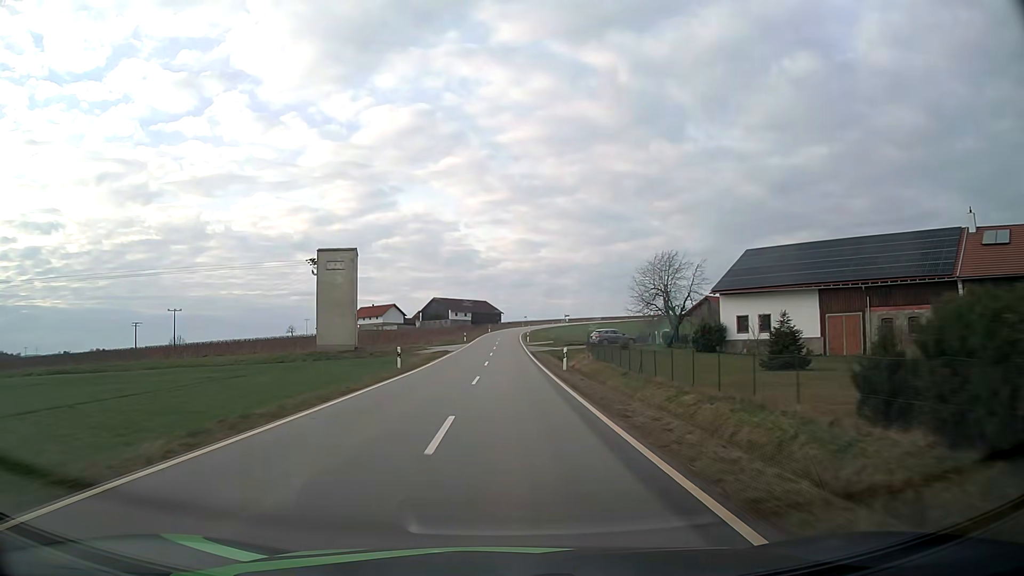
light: Day
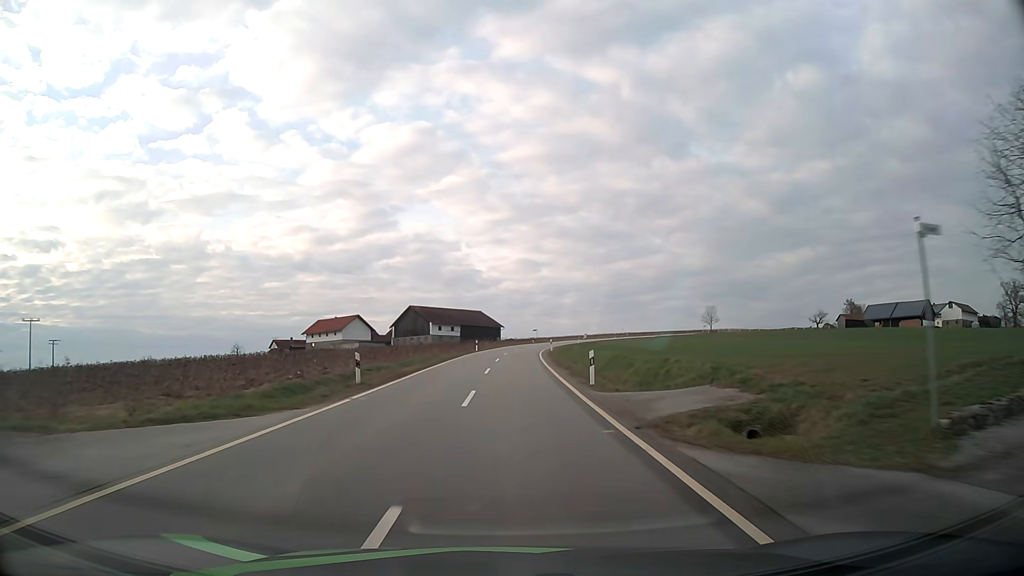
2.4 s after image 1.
(0.0, +55.4) m; 0°
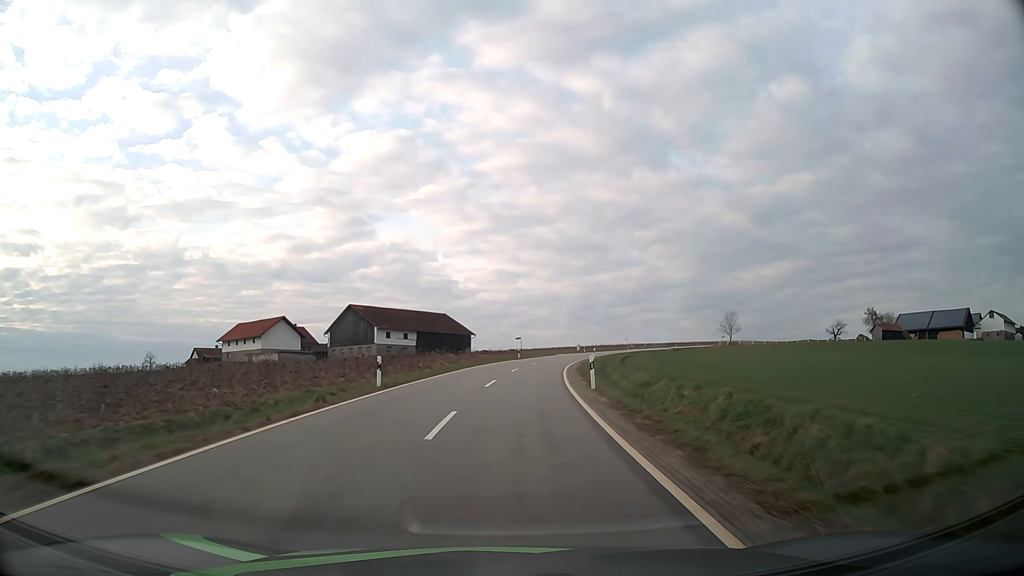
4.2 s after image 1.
(+0.5, +40.8) m; +2°
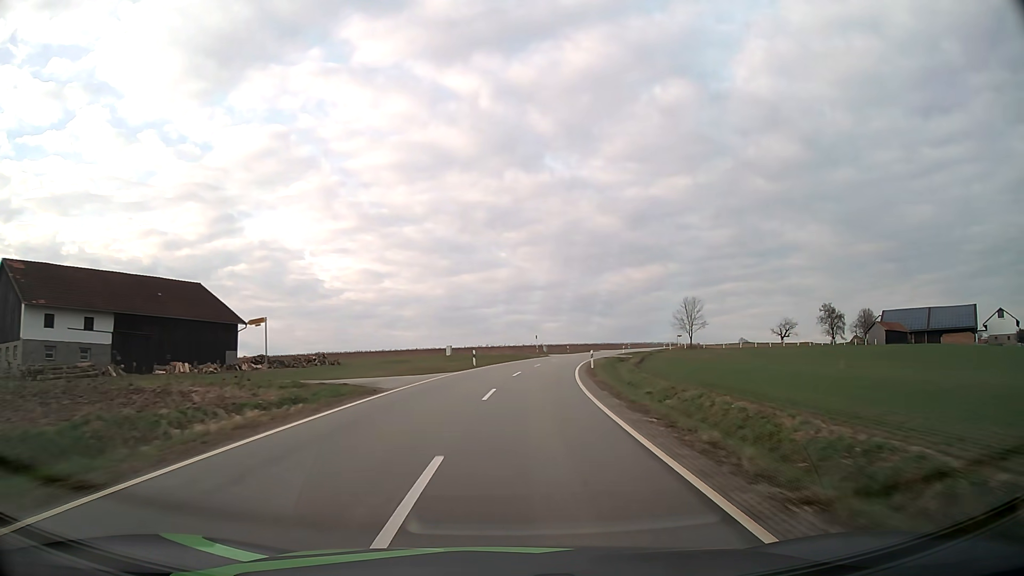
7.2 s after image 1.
(+5.8, +65.8) m; +11°
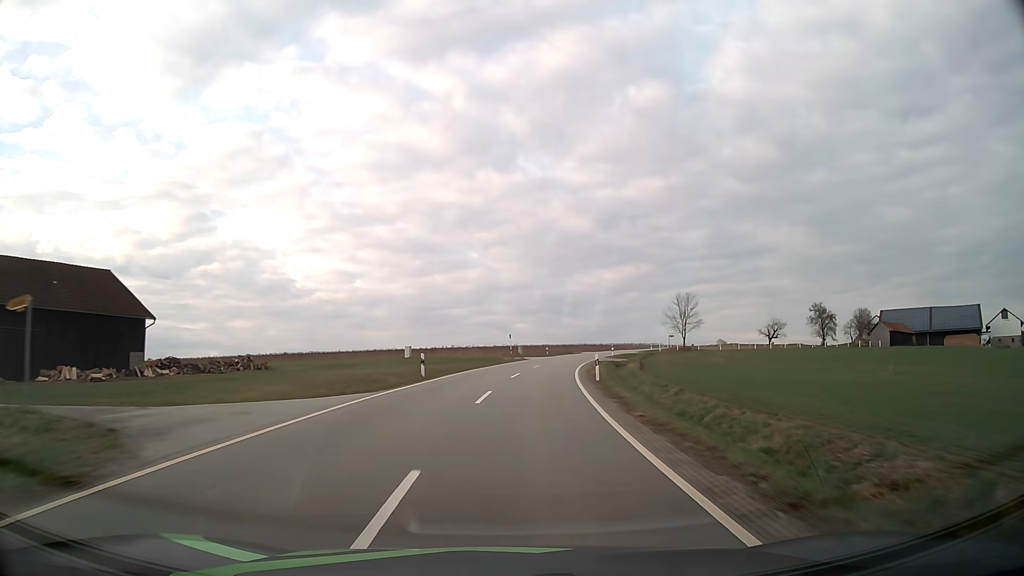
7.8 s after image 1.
(+0.3, +13.1) m; +3°
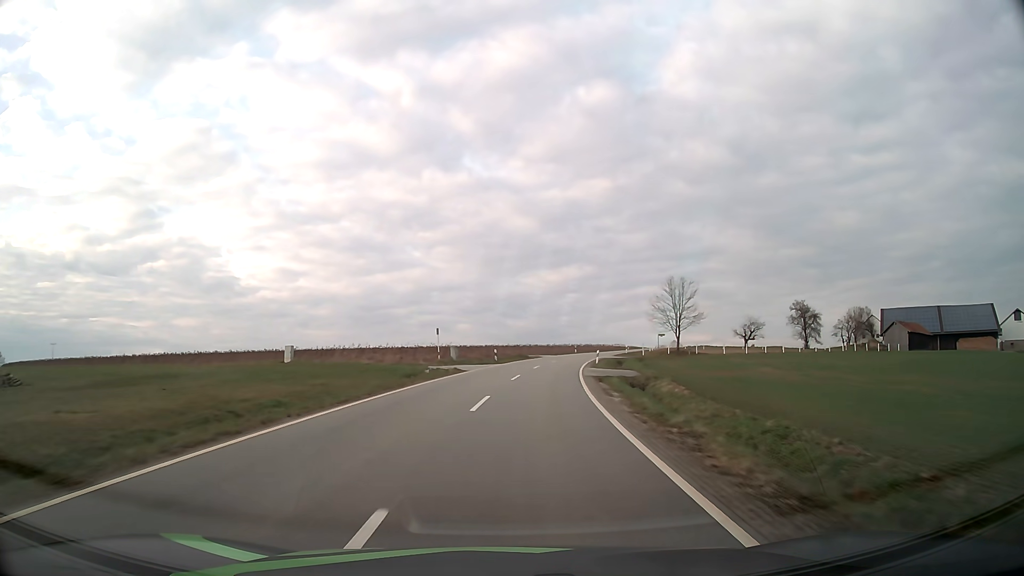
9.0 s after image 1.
(+1.1, +26.1) m; +5°
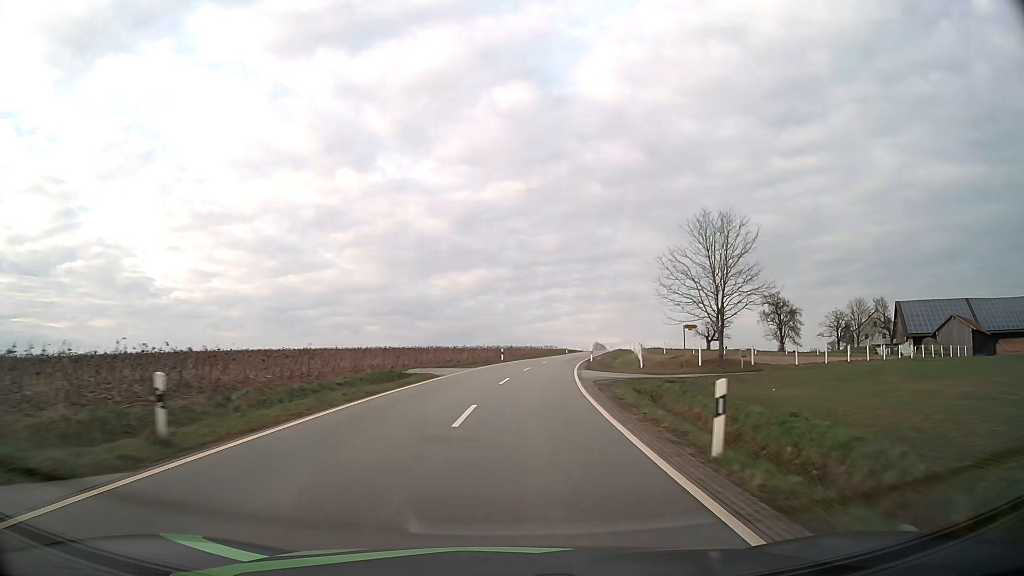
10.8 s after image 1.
(+2.6, +39.1) m; +8°
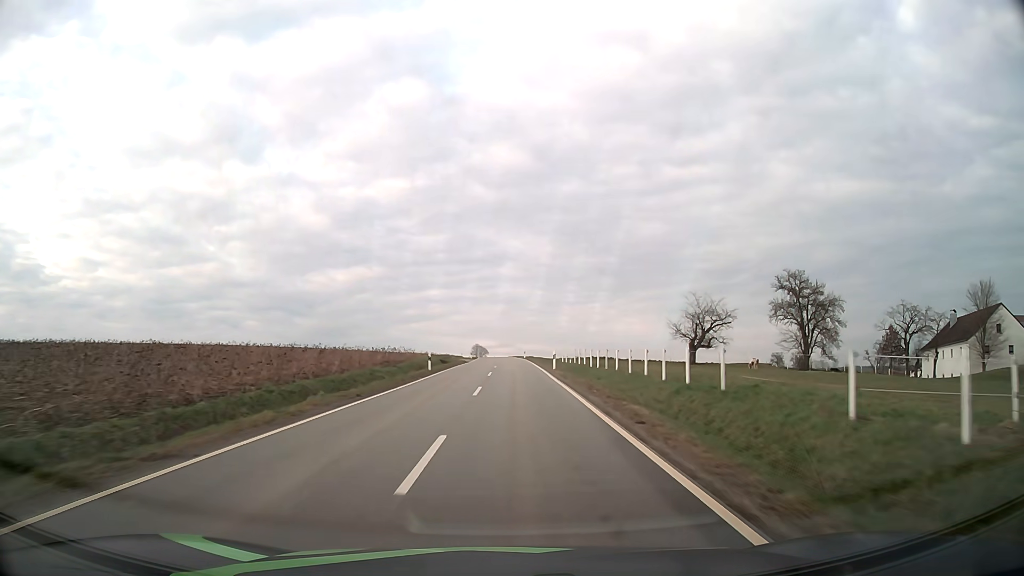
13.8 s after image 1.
(+6.5, +65.4) m; +11°
(0, +10) (0, +20) (0, +30) (+1, +40) (+1, +50) (+1, +60) (+1, +70) (+1, +80) (+1, +90) (+1, +100) m
